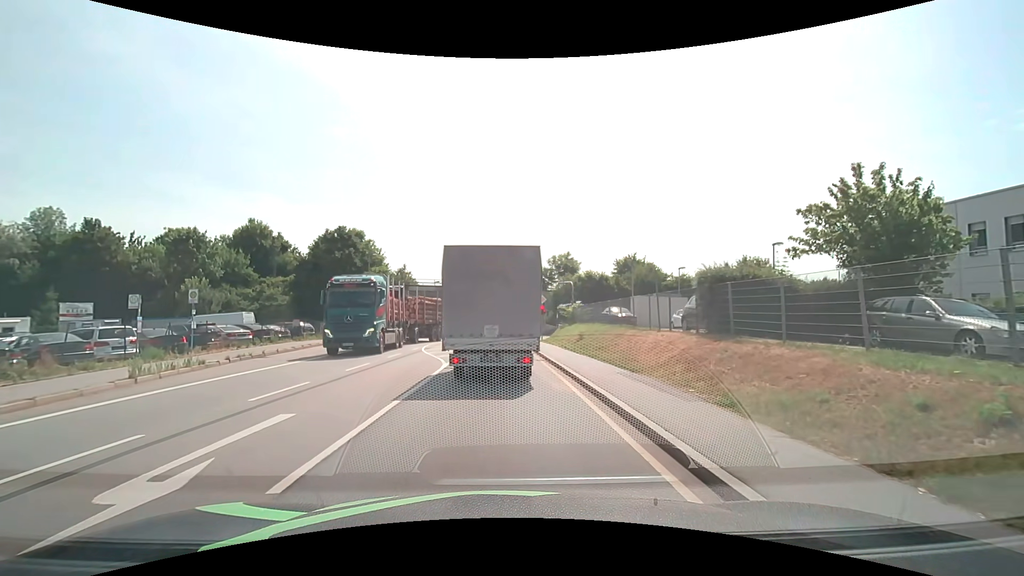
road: primary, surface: asphalt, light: Day
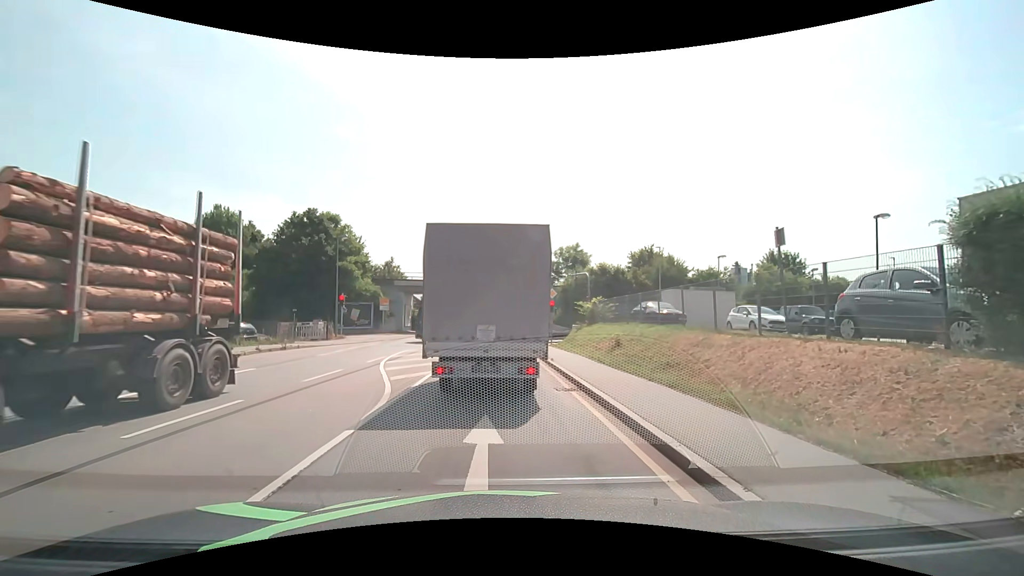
(0.0, +8.8) m; -1°
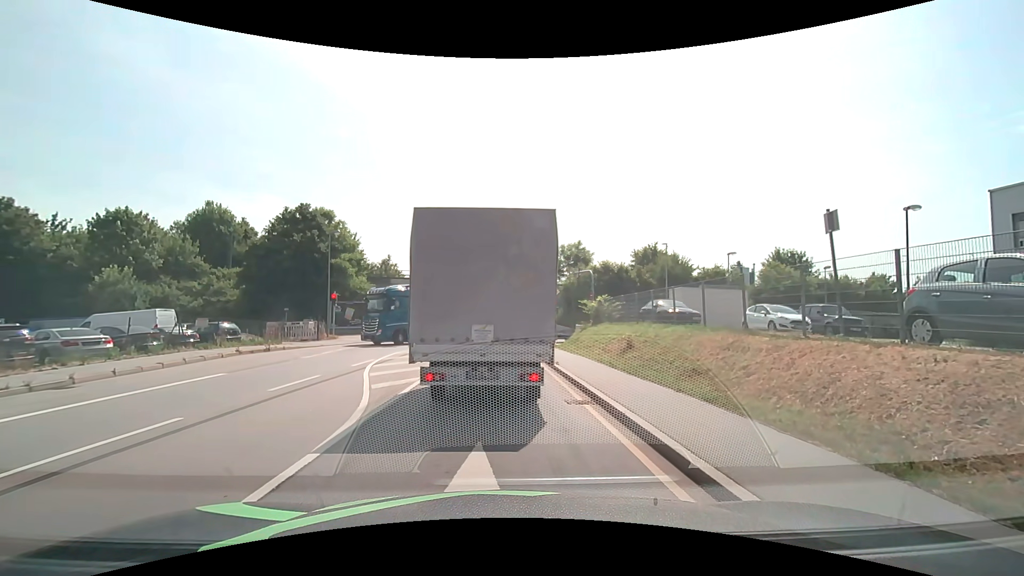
(0.0, +1.7) m; +2°
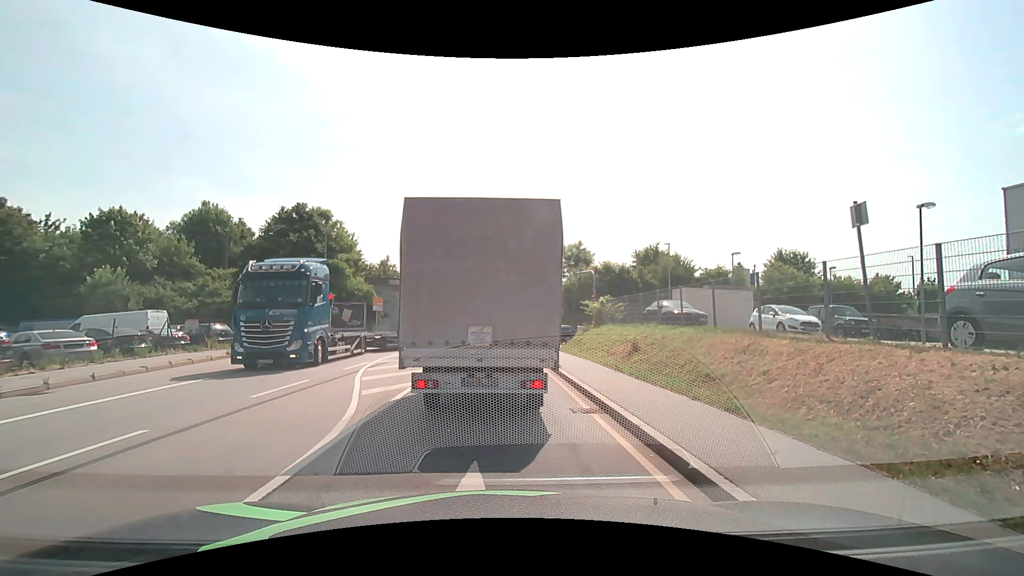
(0.0, +0.8) m; 0°
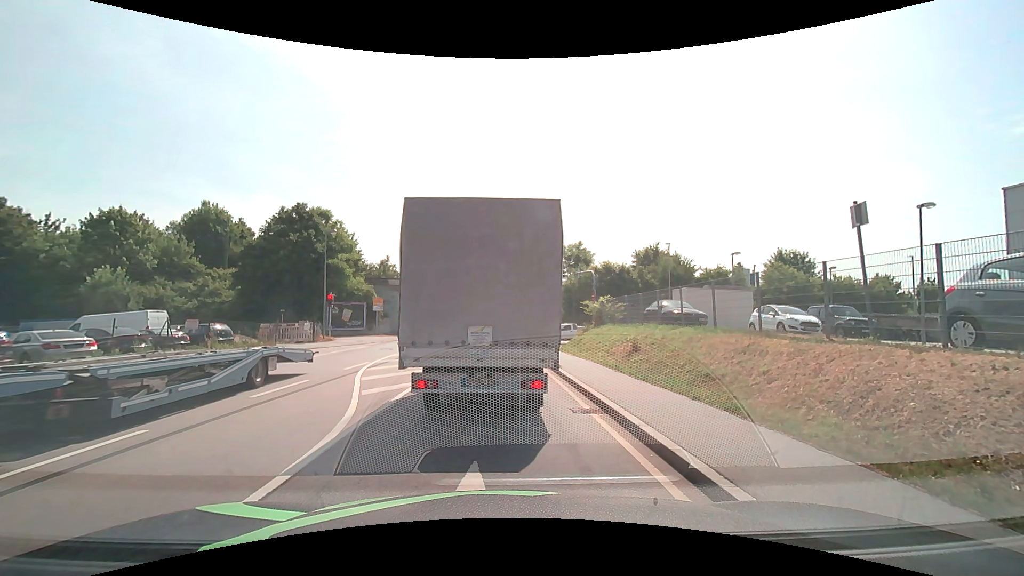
(0.0, 0.0) m; 0°
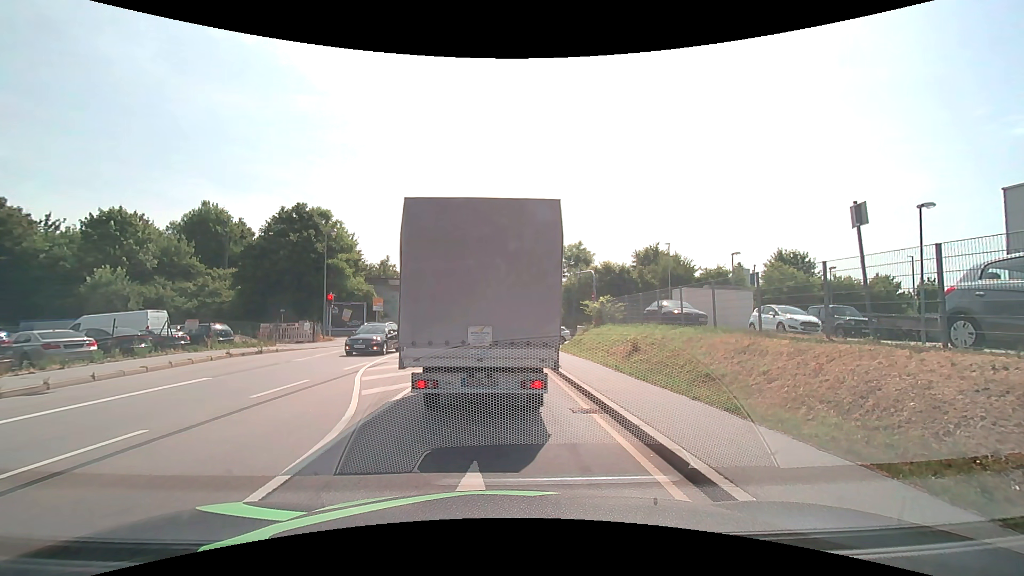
(0.0, 0.0) m; 0°
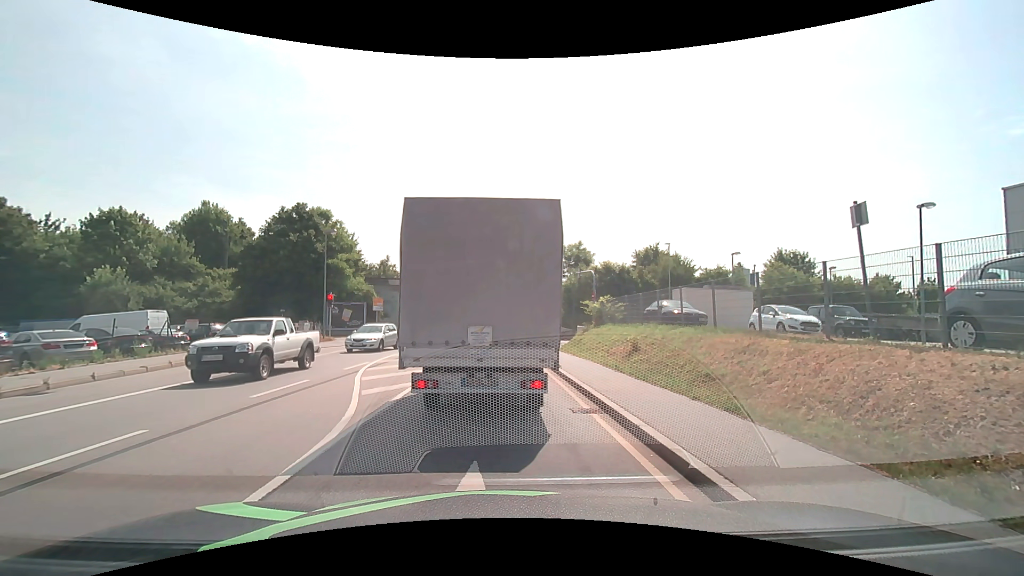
(0.0, 0.0) m; 0°
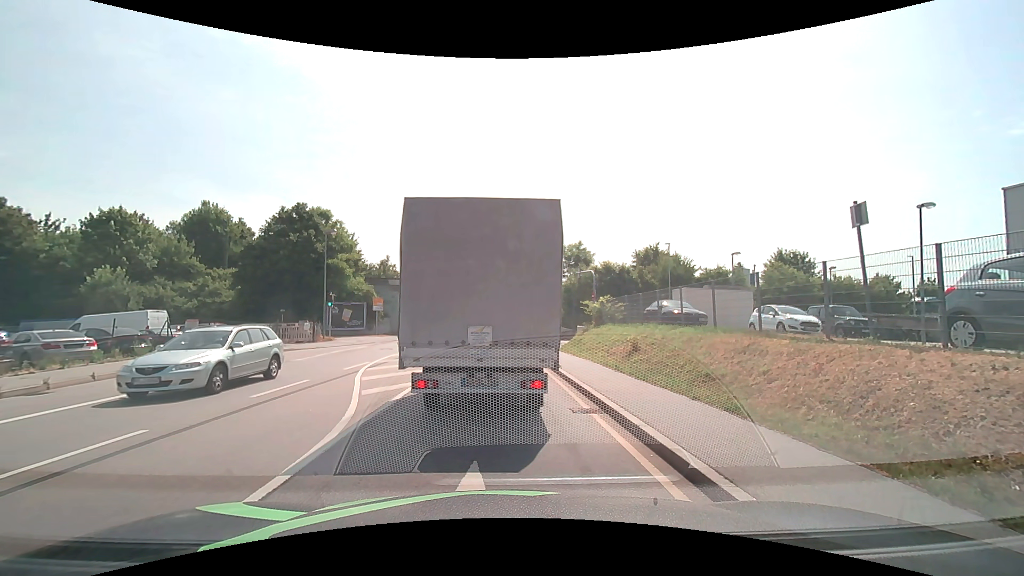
(0.0, 0.0) m; 0°
(0, +10) (-1, +20) (-1, +30) (-1, +40) (-2, +50) (-2, +60) (-2, +70) (-2, +80) (-1, +90) (0, +100) m
